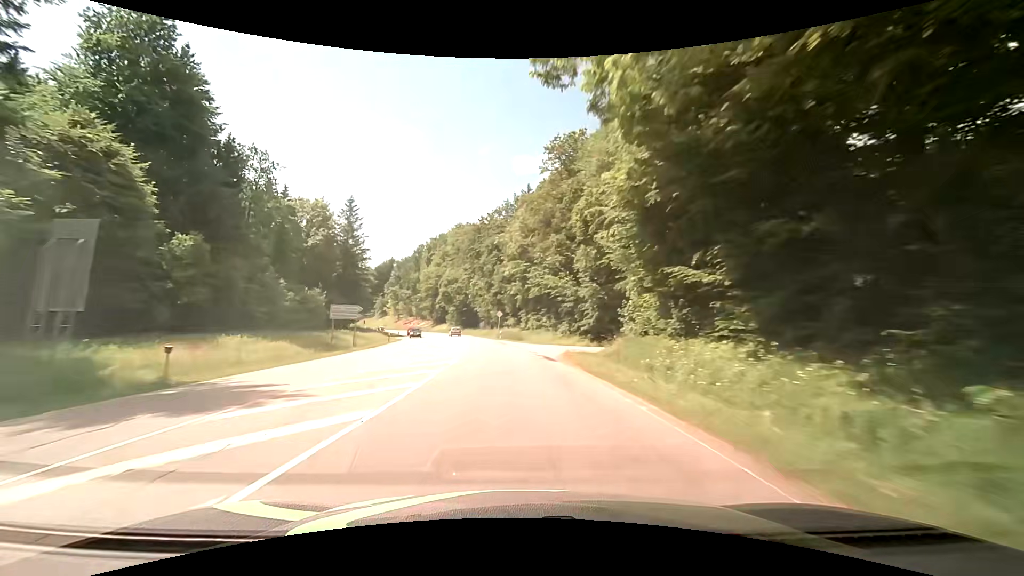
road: secondary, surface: asphalt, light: Day
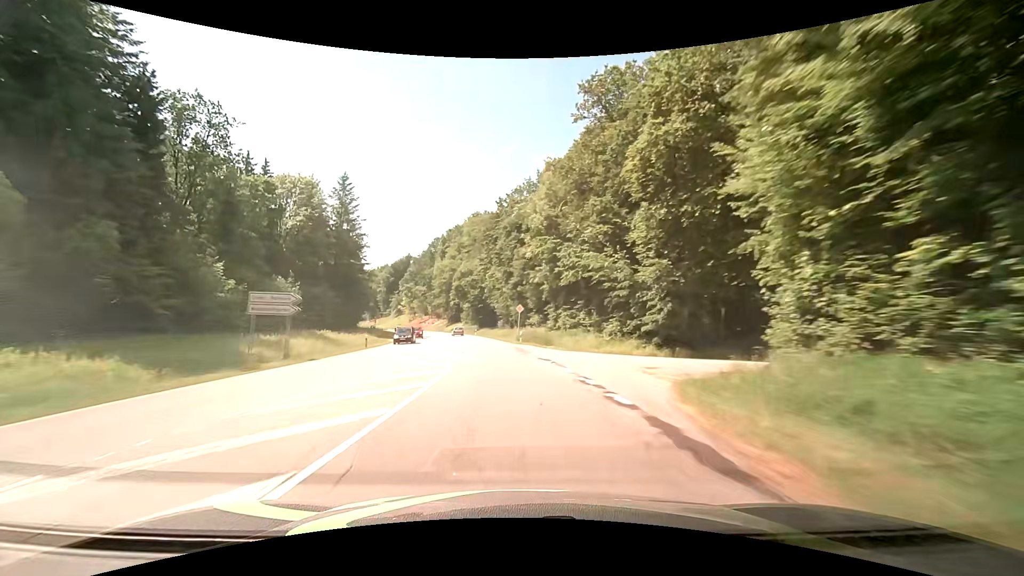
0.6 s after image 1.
(-0.4, +15.8) m; -3°
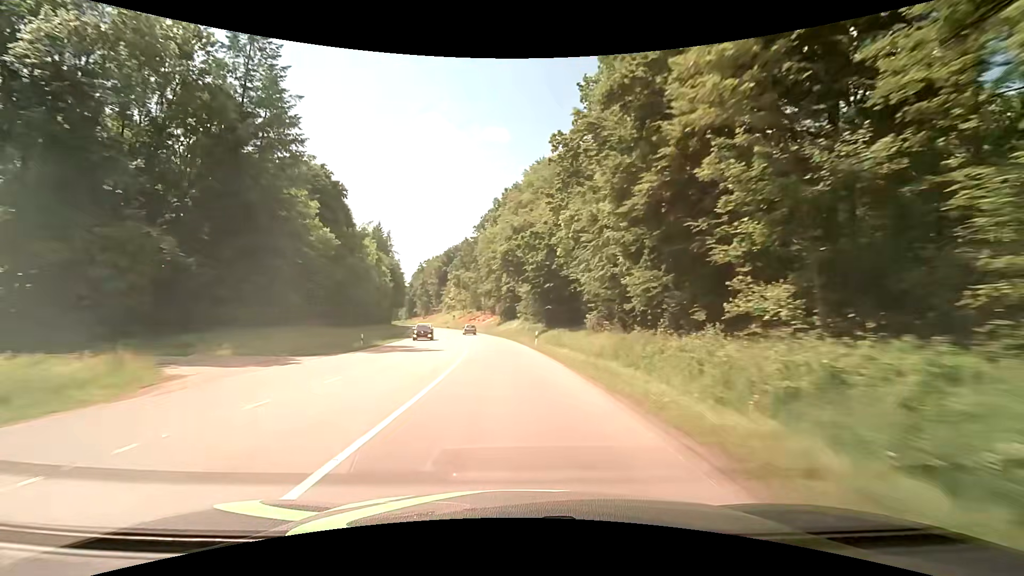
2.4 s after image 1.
(-3.1, +45.8) m; -8°
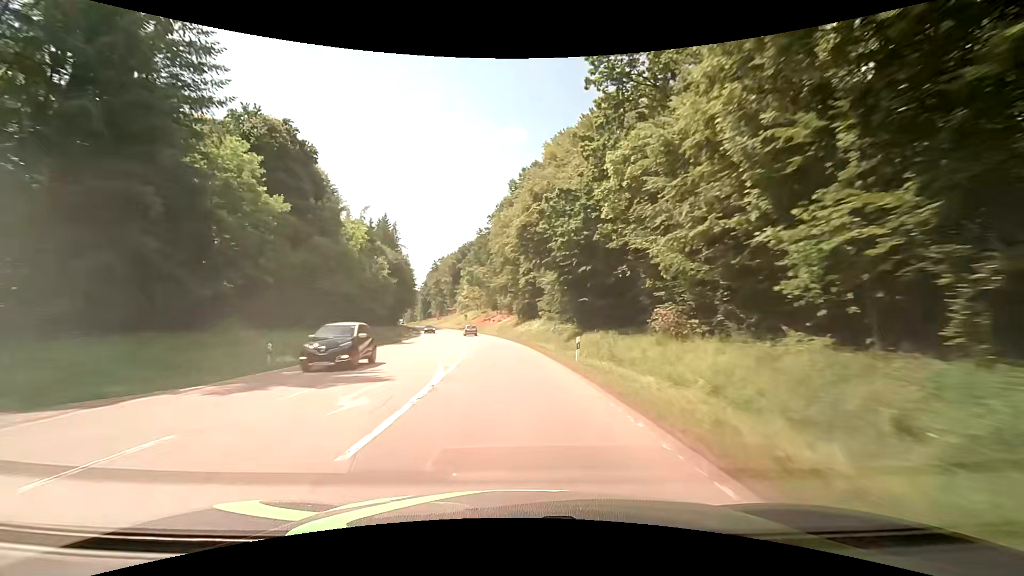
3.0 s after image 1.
(-0.2, +14.8) m; -2°
(0, +10) (-1, +20) (-1, +30) (-3, +40) (-4, +50) (-5, +60) (-7, +70) (-9, +79) (-11, +89) (-13, +99) m
